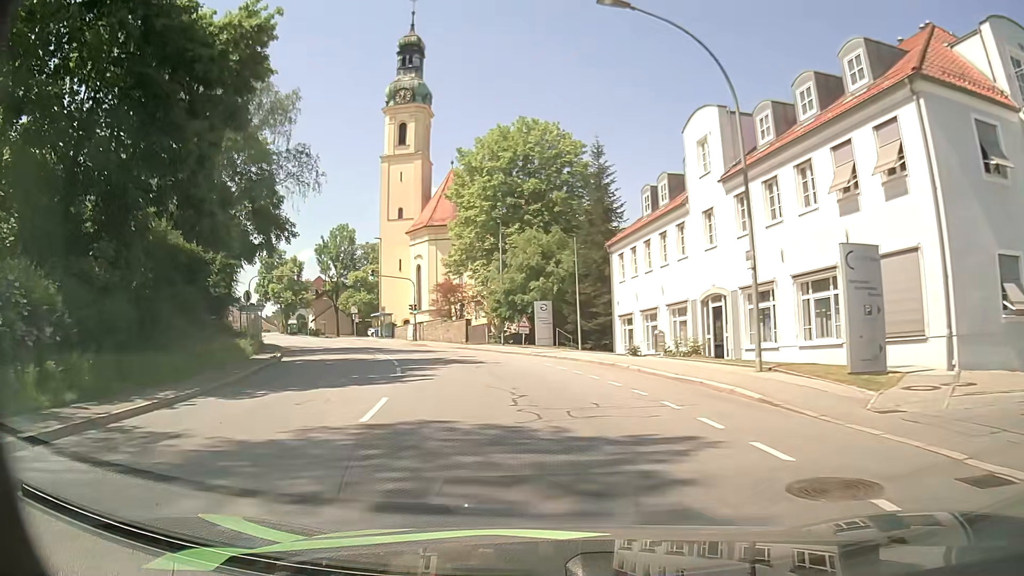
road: tertiary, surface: asphalt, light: Day
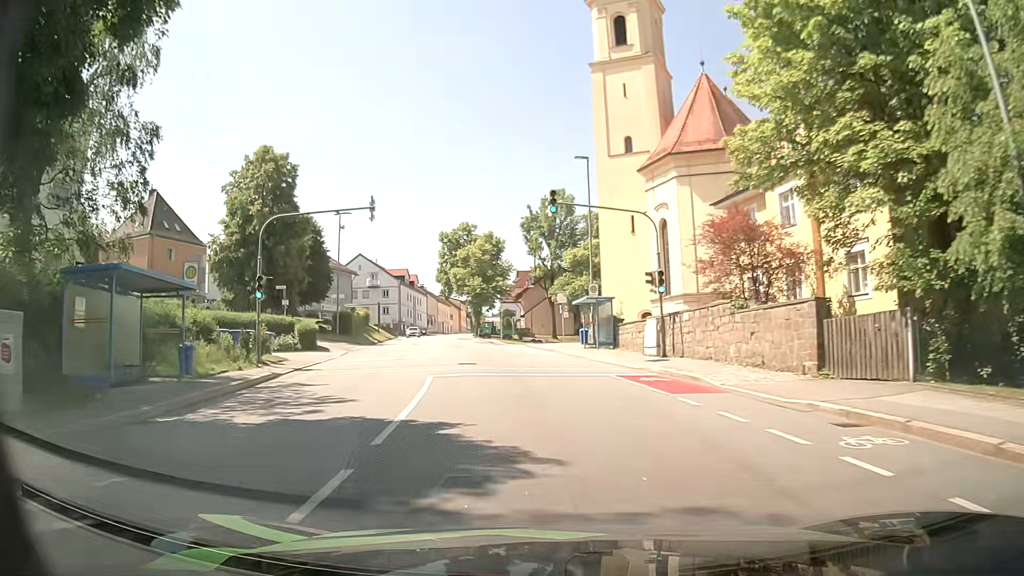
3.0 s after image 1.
(-6.3, +33.1) m; -21°
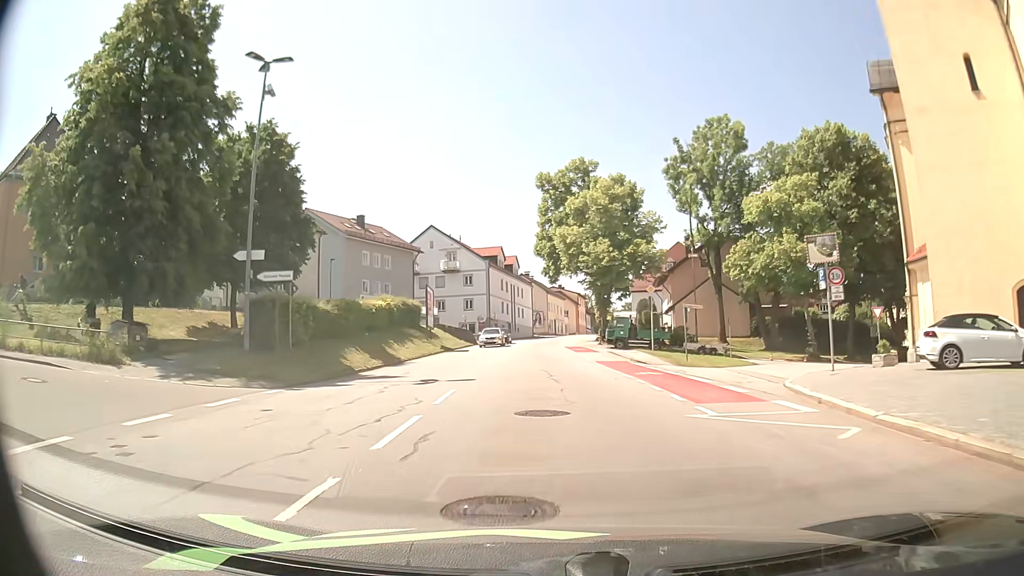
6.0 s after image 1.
(-3.8, +34.9) m; -10°
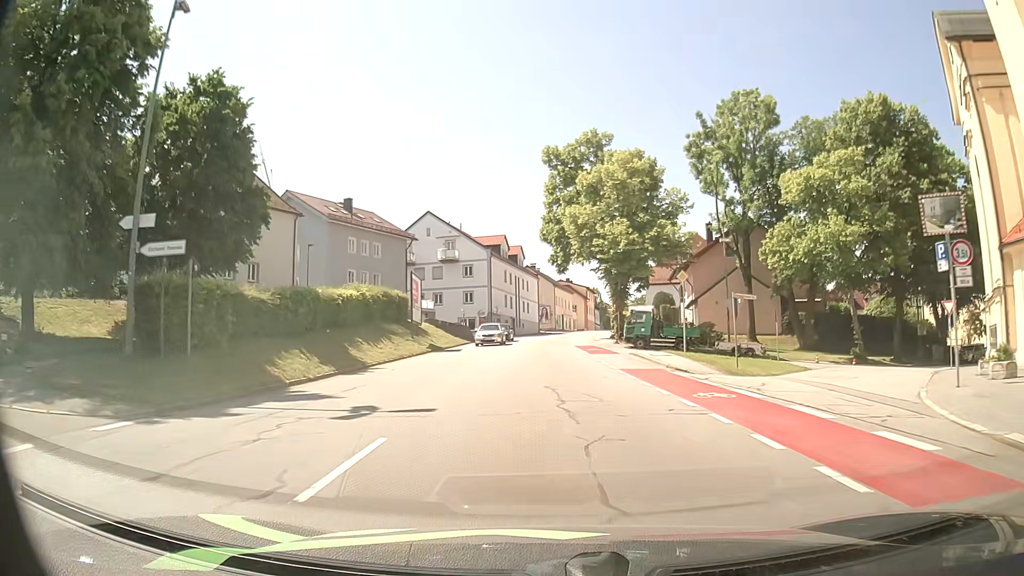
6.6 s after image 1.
(-0.1, +7.1) m; -1°
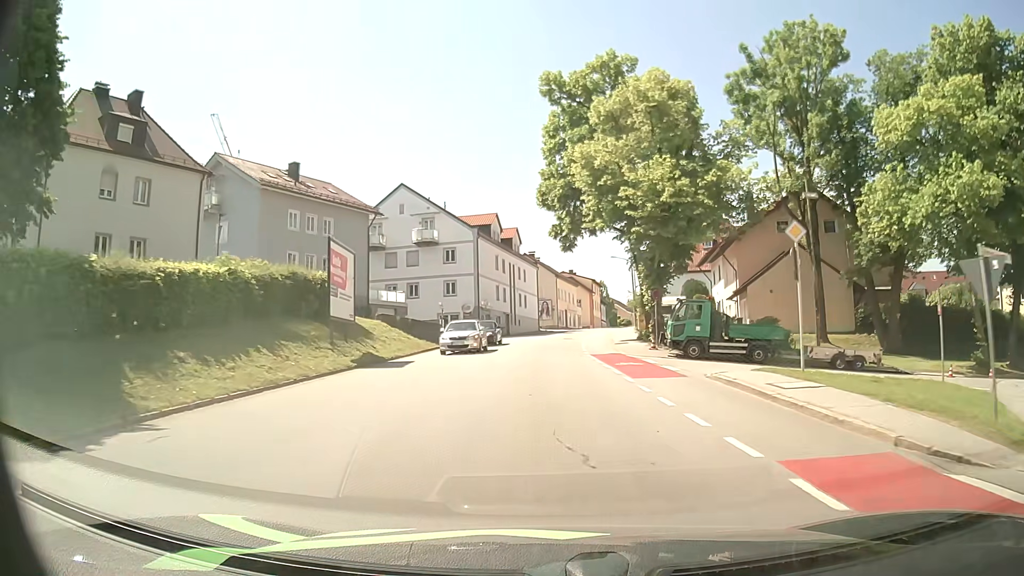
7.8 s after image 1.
(-0.1, +14.4) m; 0°
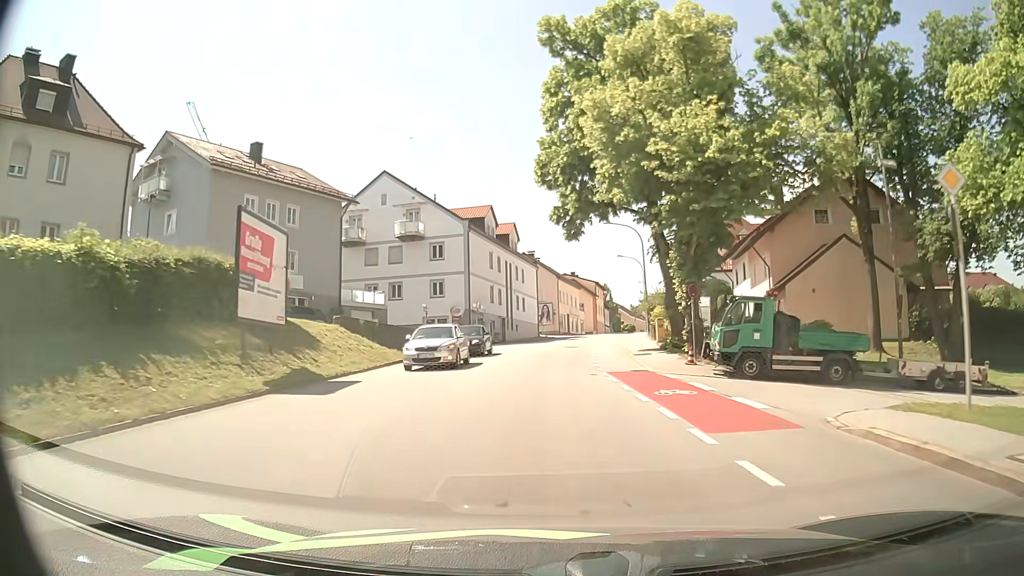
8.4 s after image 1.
(0.0, +7.2) m; 0°
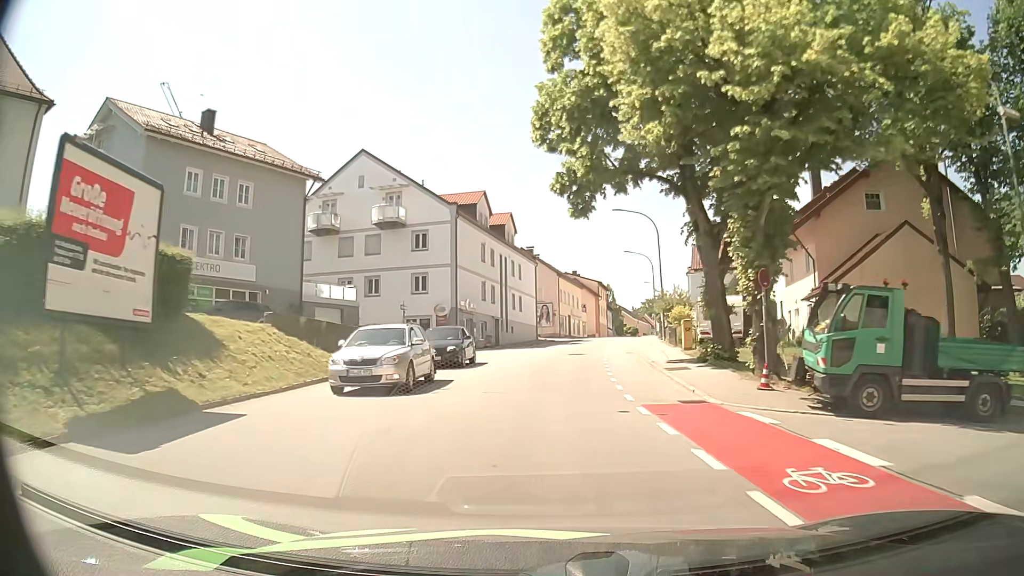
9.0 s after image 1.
(-0.1, +7.2) m; 0°
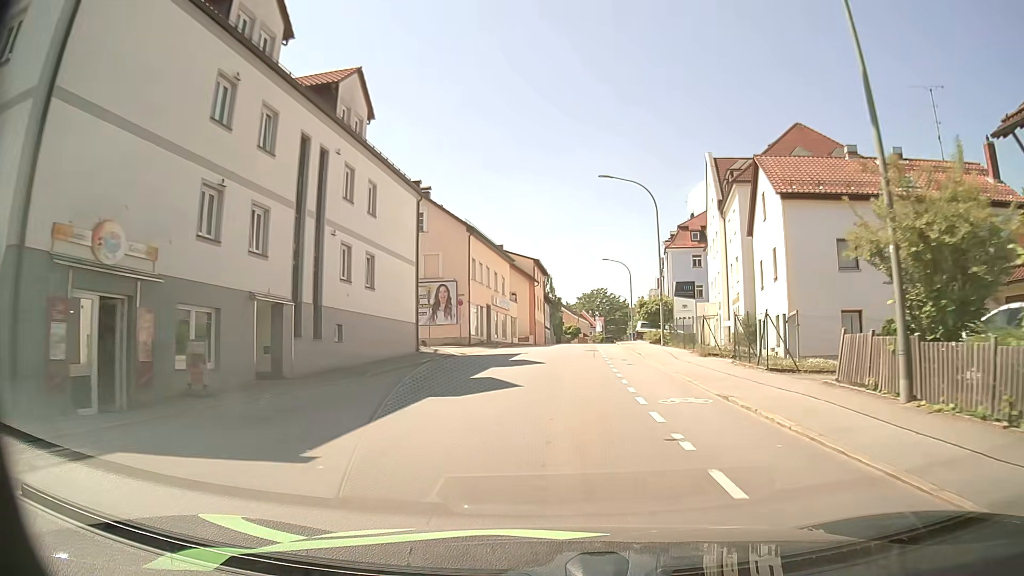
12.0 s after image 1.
(+1.4, +35.2) m; +6°
(0, +10) (+1, +20) (+1, +30) (+2, +40) (+3, +50) (+3, +60) (+4, +70) (+6, +80) (+7, +90) (+8, +100) m
